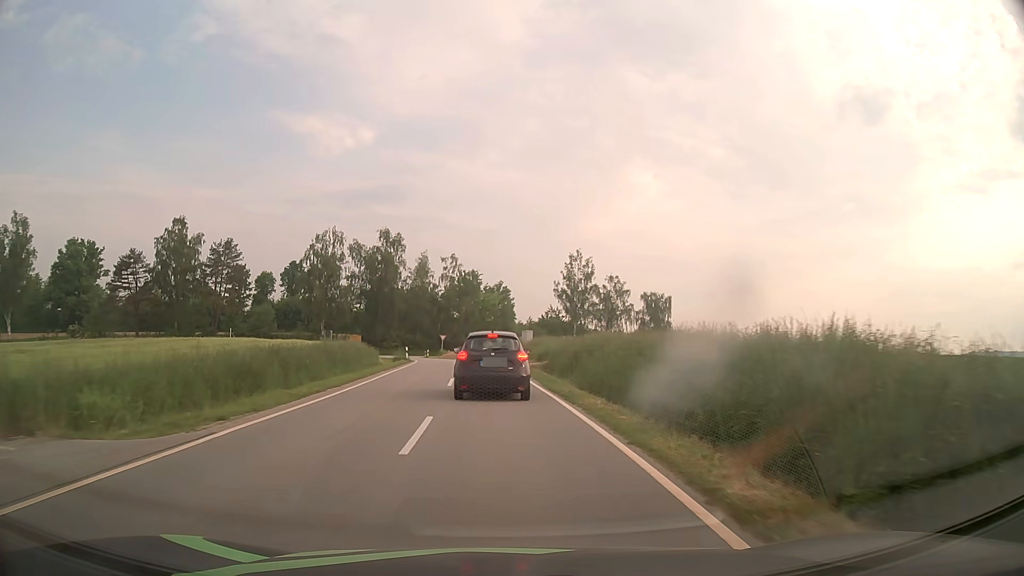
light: Day
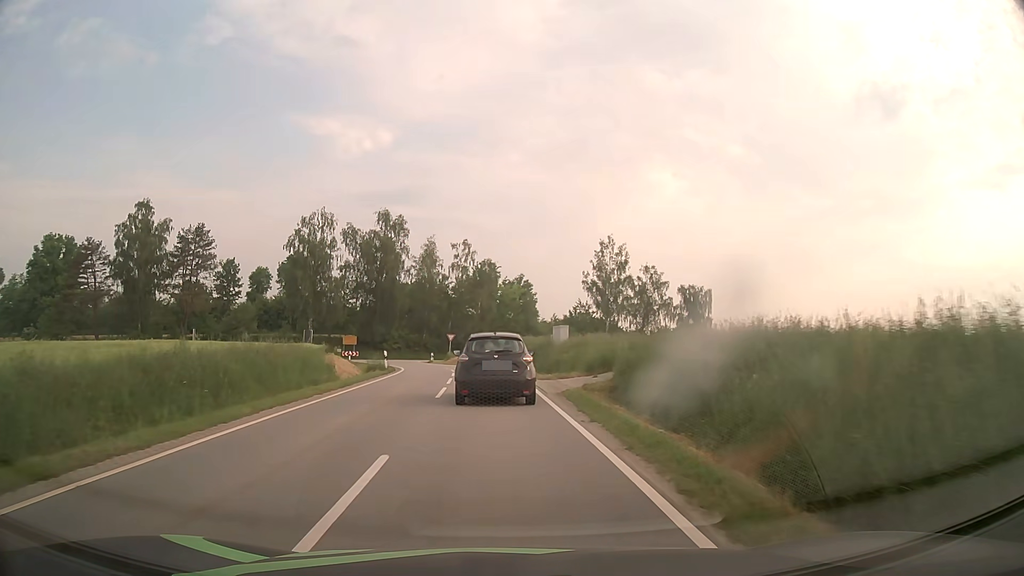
(-0.2, +16.1) m; -2°
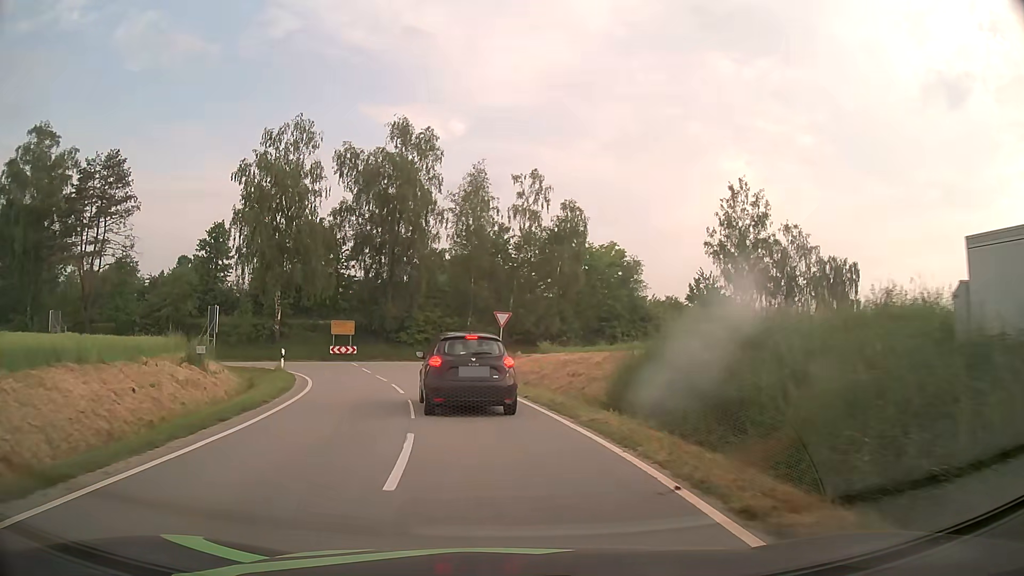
(-1.4, +34.2) m; -6°
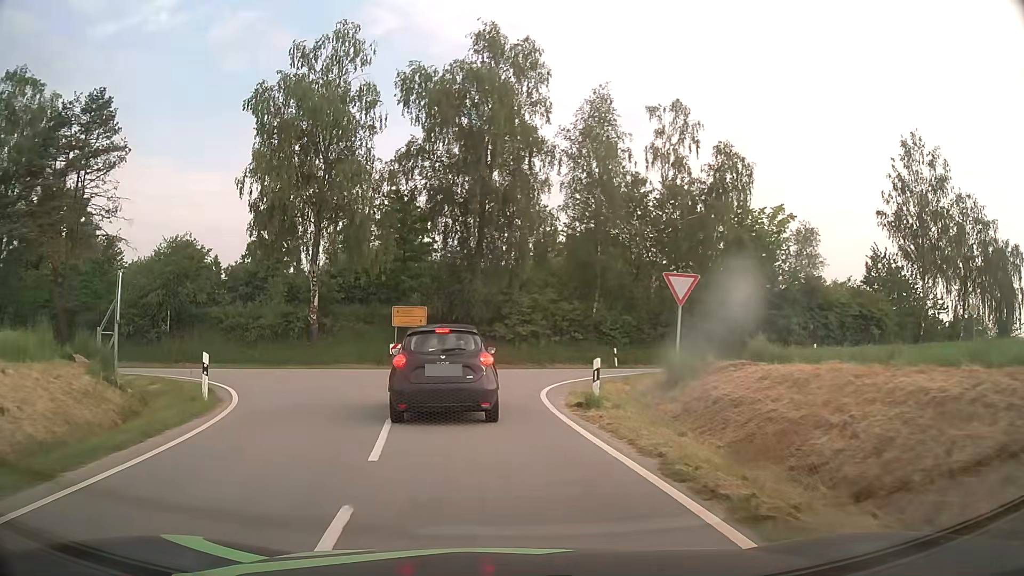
(-1.2, +16.5) m; -10°
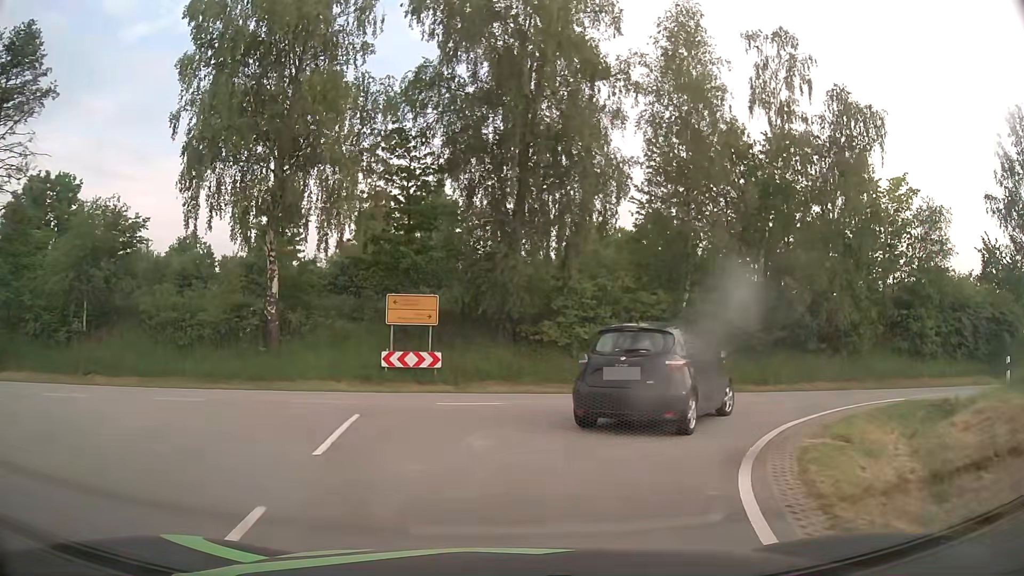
(-0.5, +11.9) m; -3°
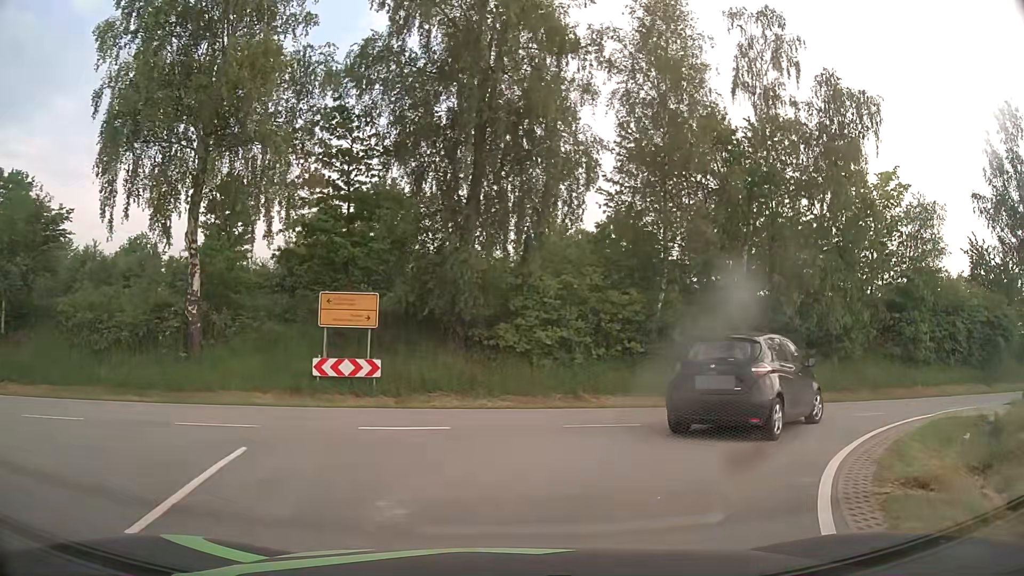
(+0.1, +3.1) m; +4°
